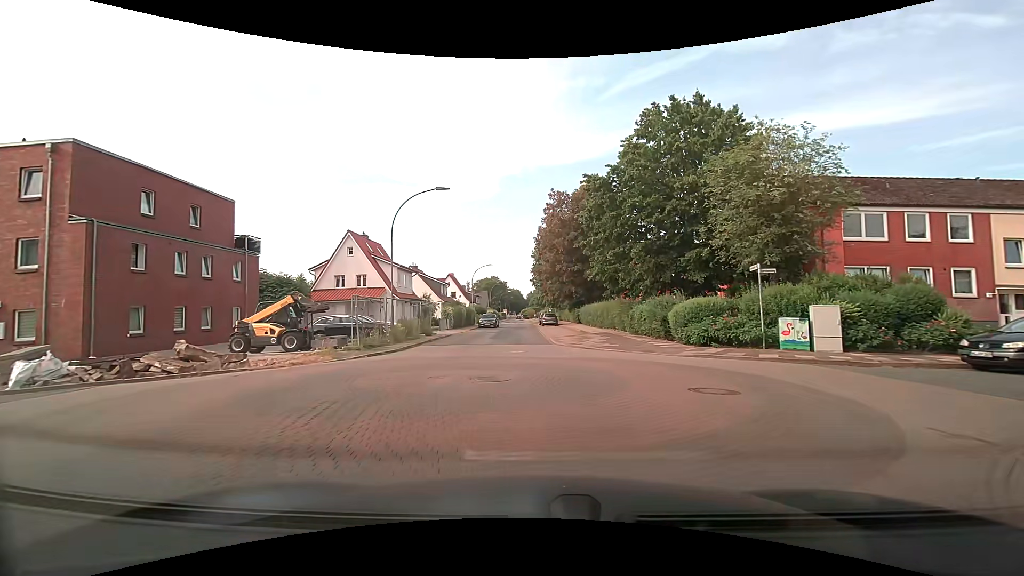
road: residential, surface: asphalt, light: Day
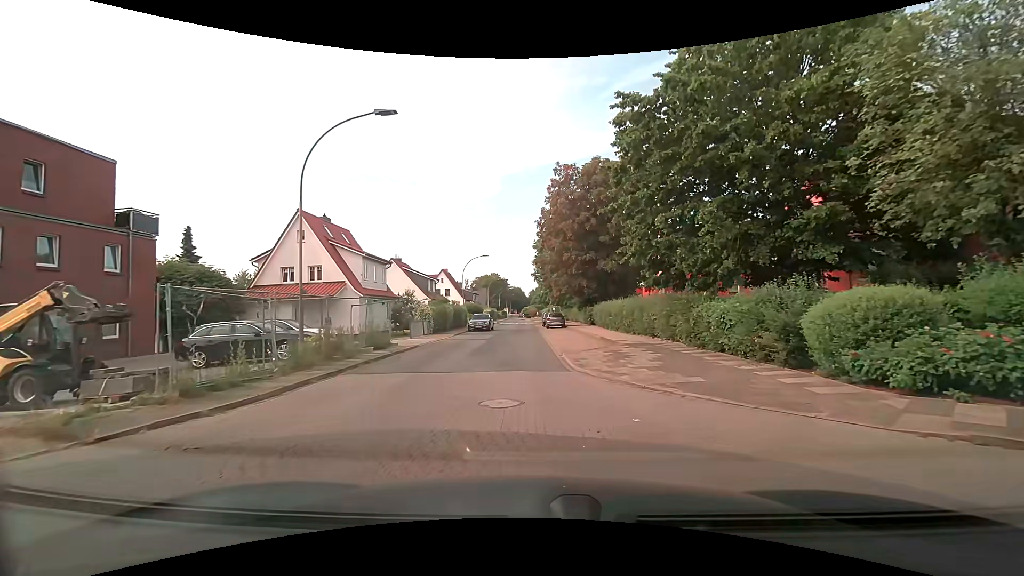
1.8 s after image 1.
(0.0, +9.6) m; +1°
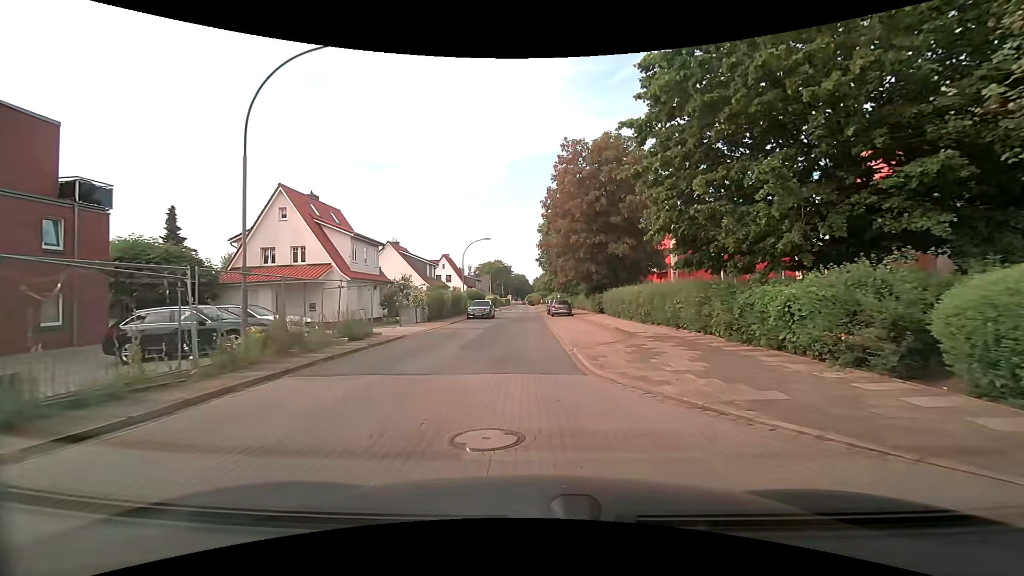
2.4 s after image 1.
(0.0, +3.1) m; -2°
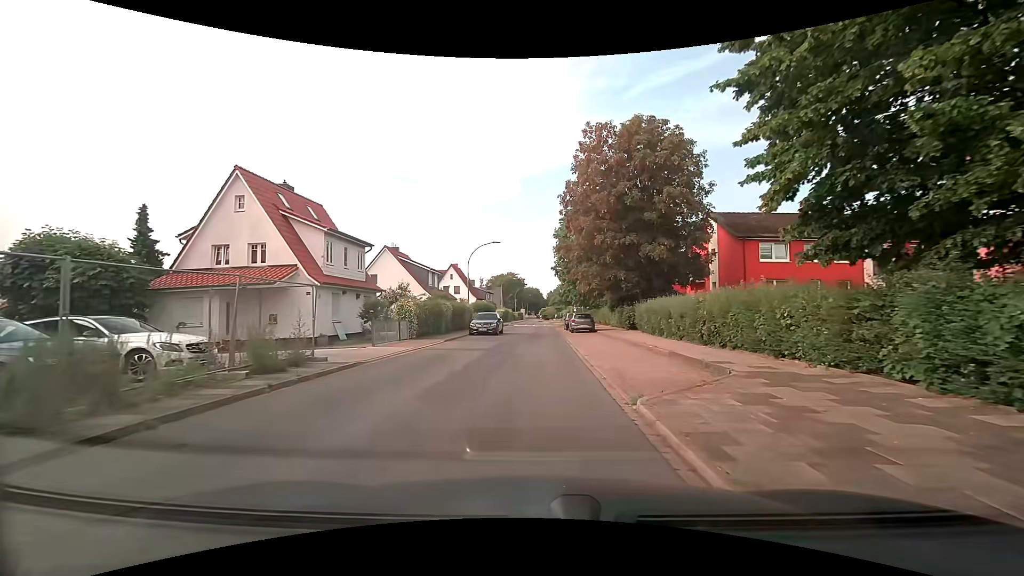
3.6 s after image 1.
(0.0, +6.6) m; 0°
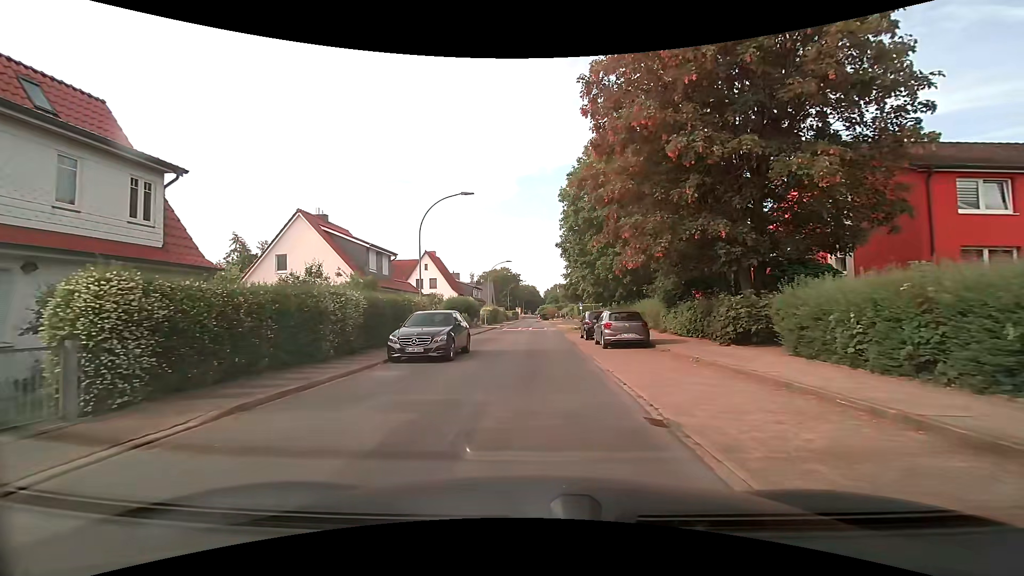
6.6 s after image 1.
(0.0, +17.5) m; 0°
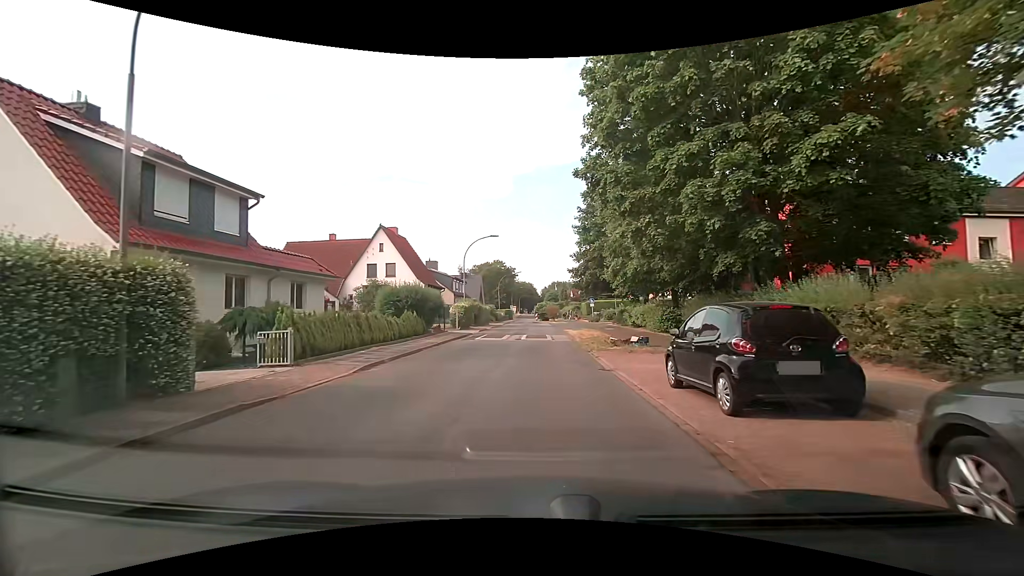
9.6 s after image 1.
(+0.1, +18.5) m; -1°
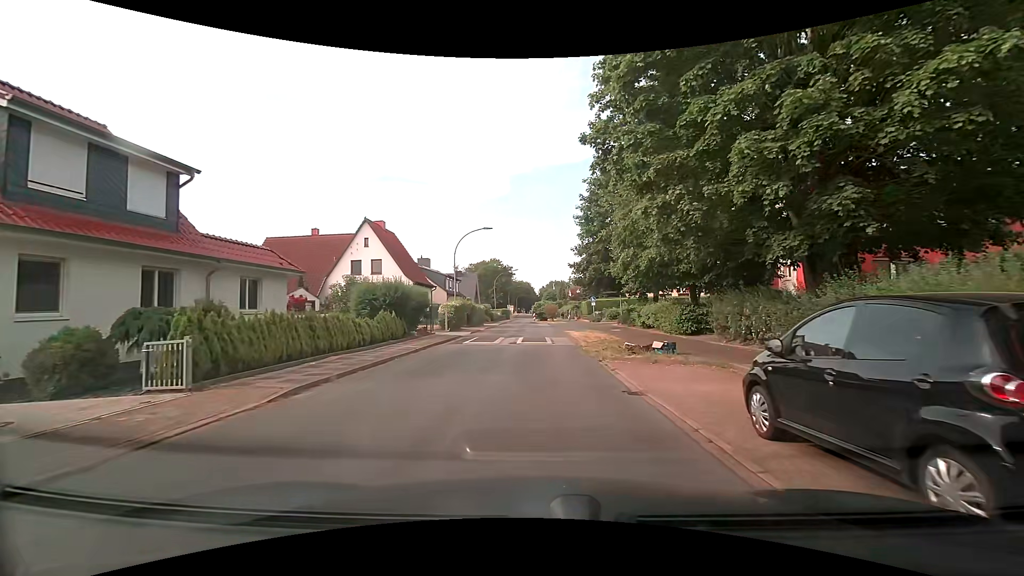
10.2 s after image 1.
(+0.1, +3.5) m; +2°
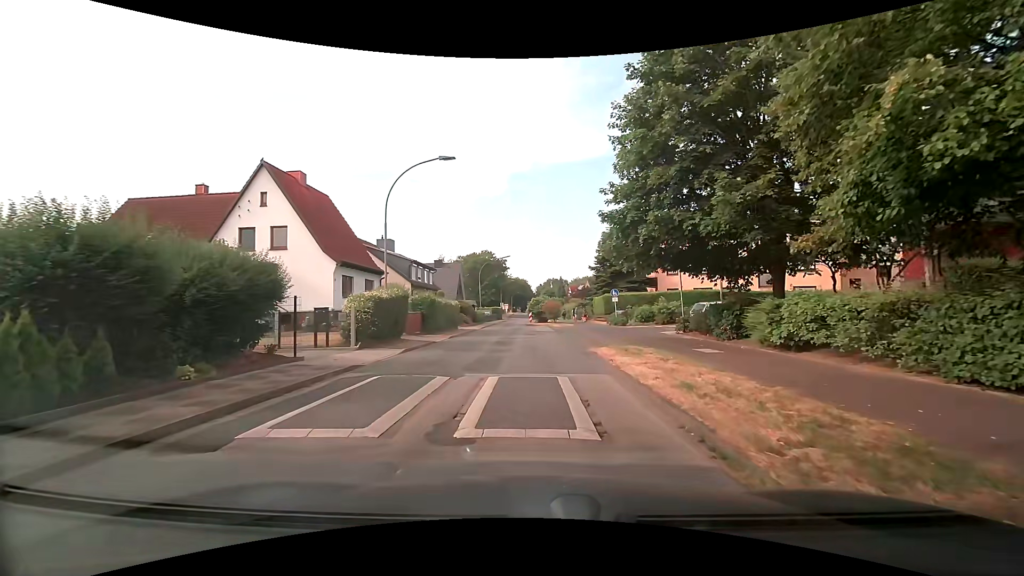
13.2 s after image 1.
(0.0, +16.5) m; 0°
(0, +10) (0, +20) (-1, +30) (-2, +40) (-3, +50) (-3, +60) (-3, +70) (-2, +80) (-2, +90) (-2, +100) m
